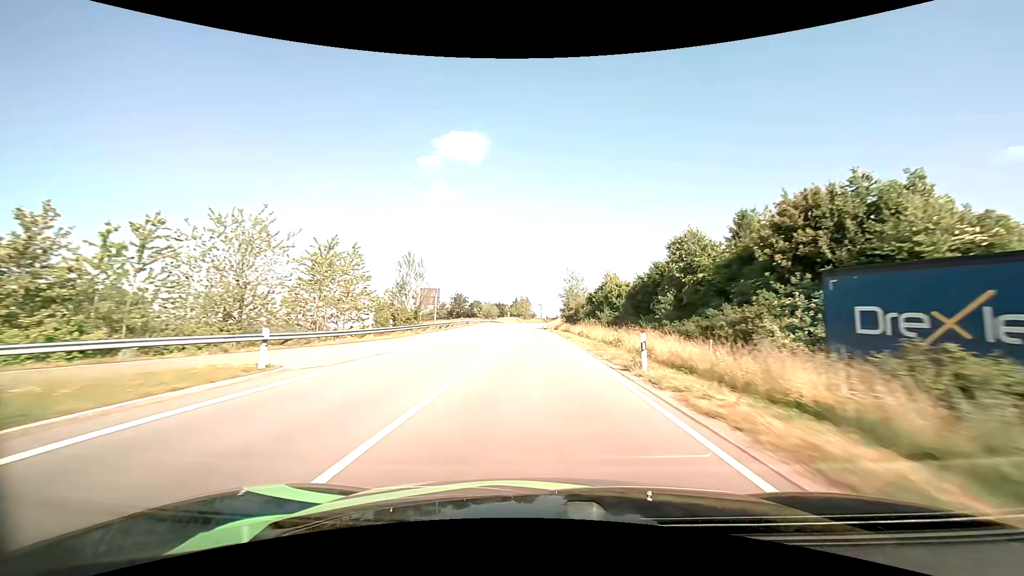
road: primary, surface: asphalt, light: Day
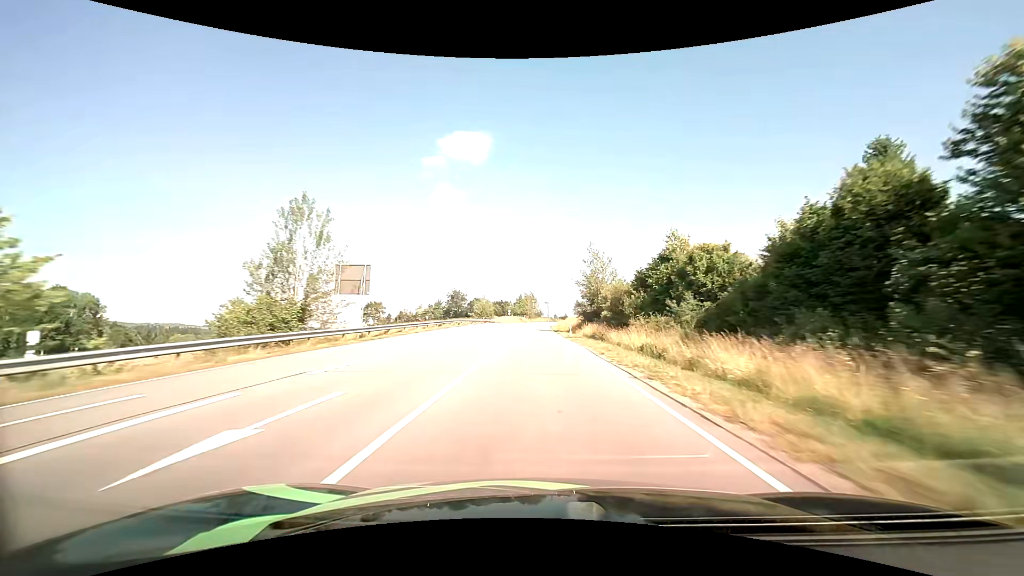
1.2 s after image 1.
(-0.2, +27.0) m; -1°
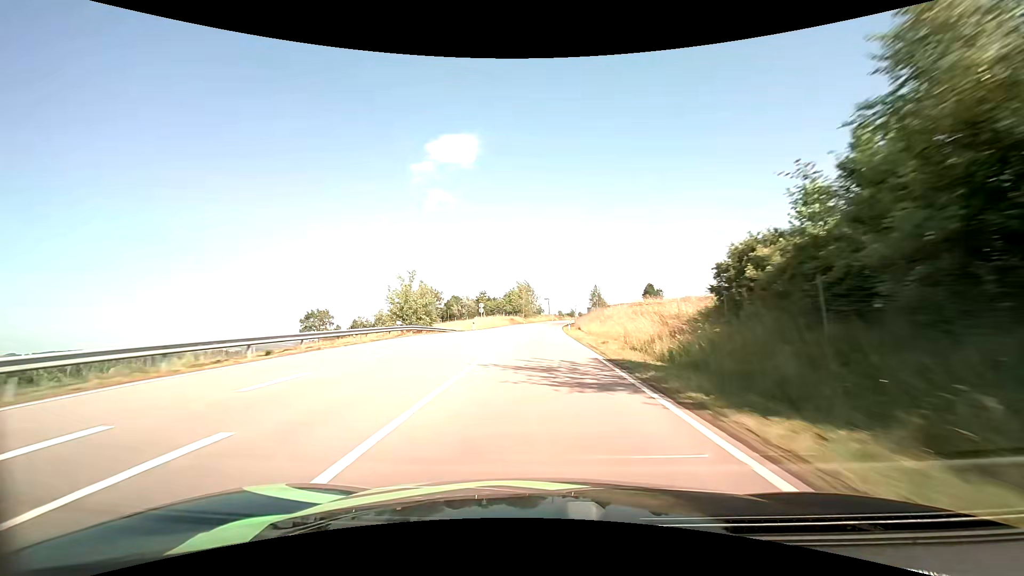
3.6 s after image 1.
(0.0, +57.2) m; 0°
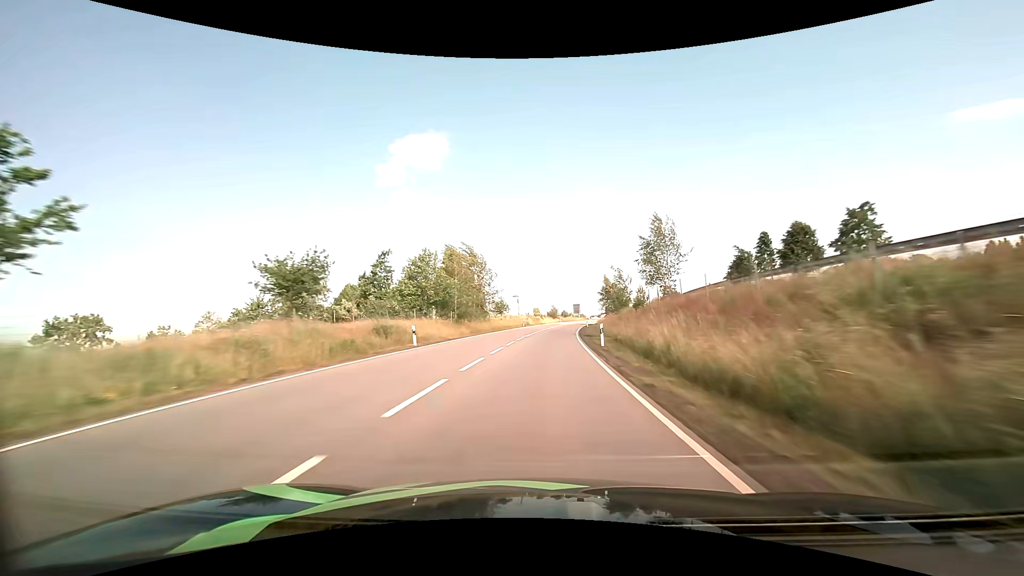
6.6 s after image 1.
(+1.5, +77.1) m; +3°
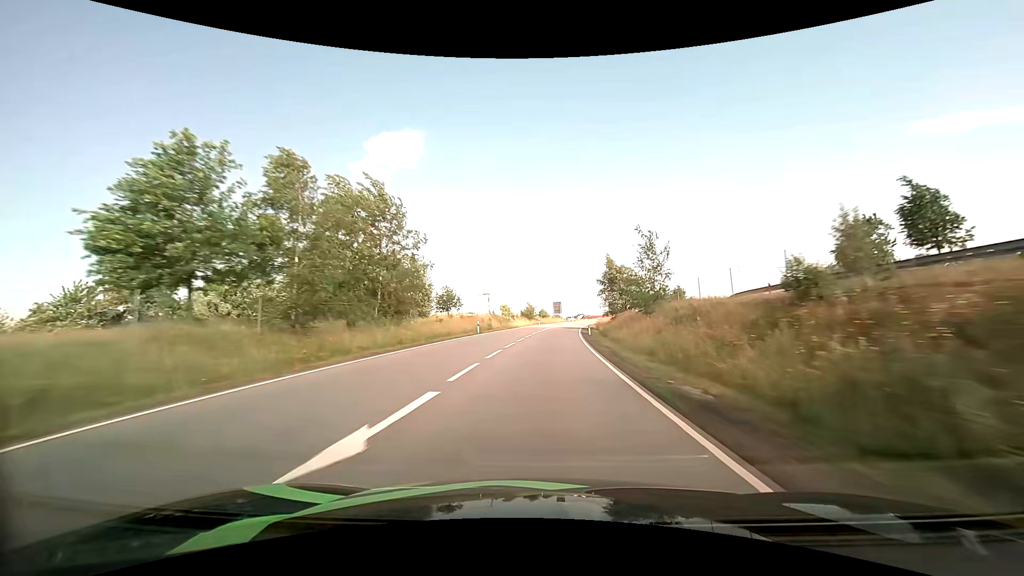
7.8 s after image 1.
(+0.7, +32.4) m; +3°
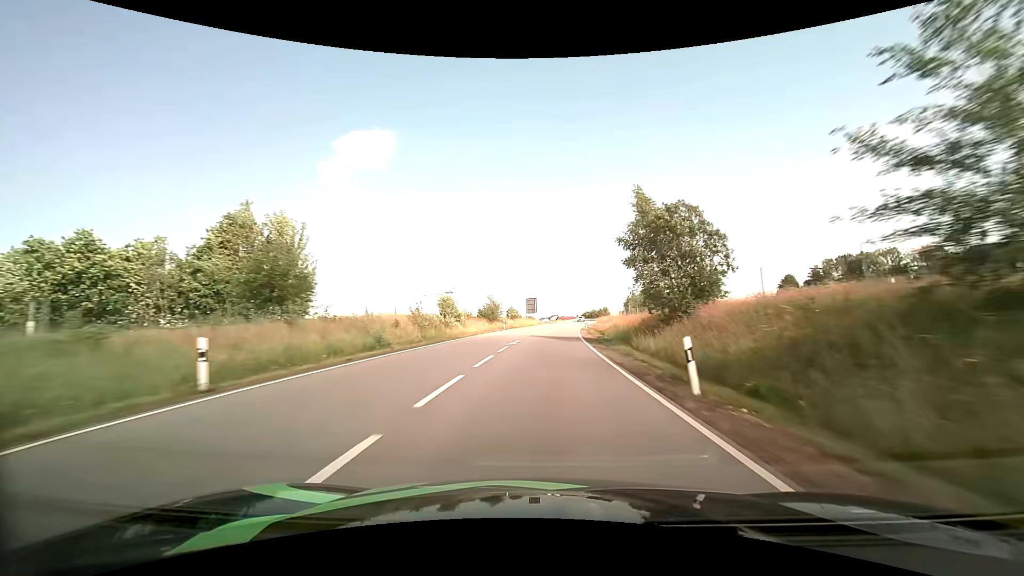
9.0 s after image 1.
(+0.8, +33.1) m; +3°
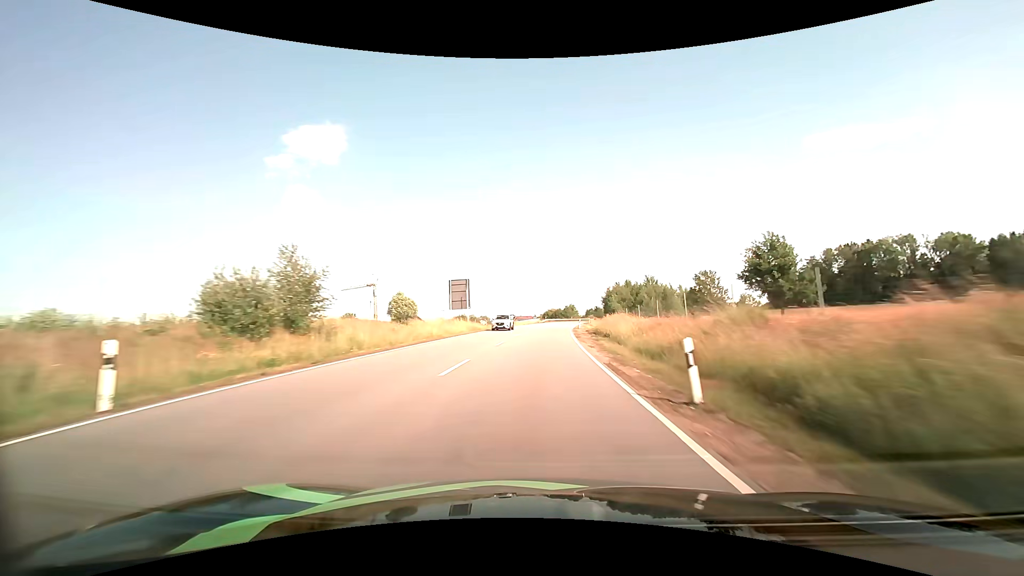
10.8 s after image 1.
(+2.5, +50.6) m; +5°
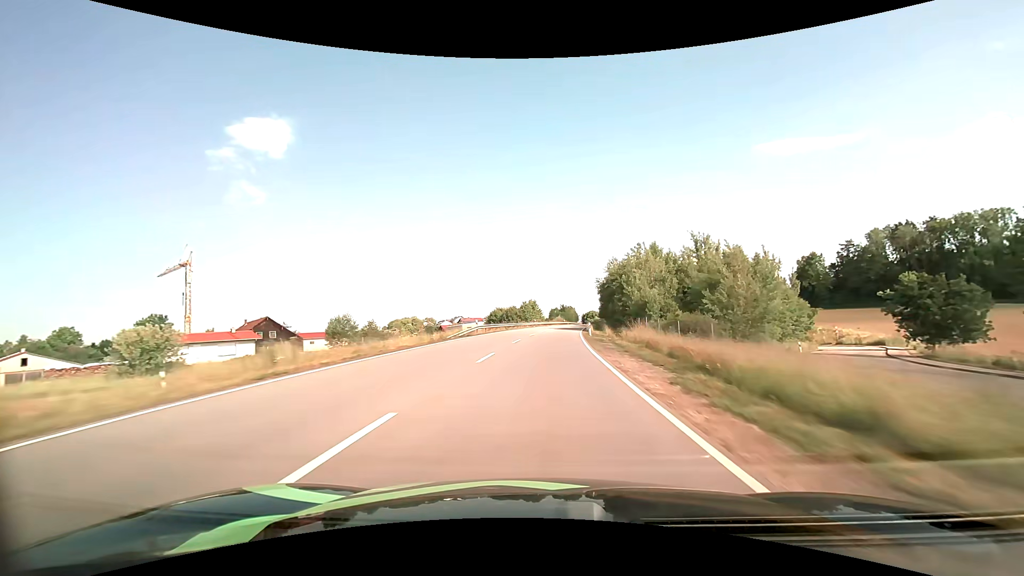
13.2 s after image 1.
(+3.0, +68.4) m; +5°
(0, +10) (0, +20) (+1, +30) (+1, +40) (+2, +50) (+3, +60) (+4, +70) (+5, +80) (+7, +90) (+8, +100) m
